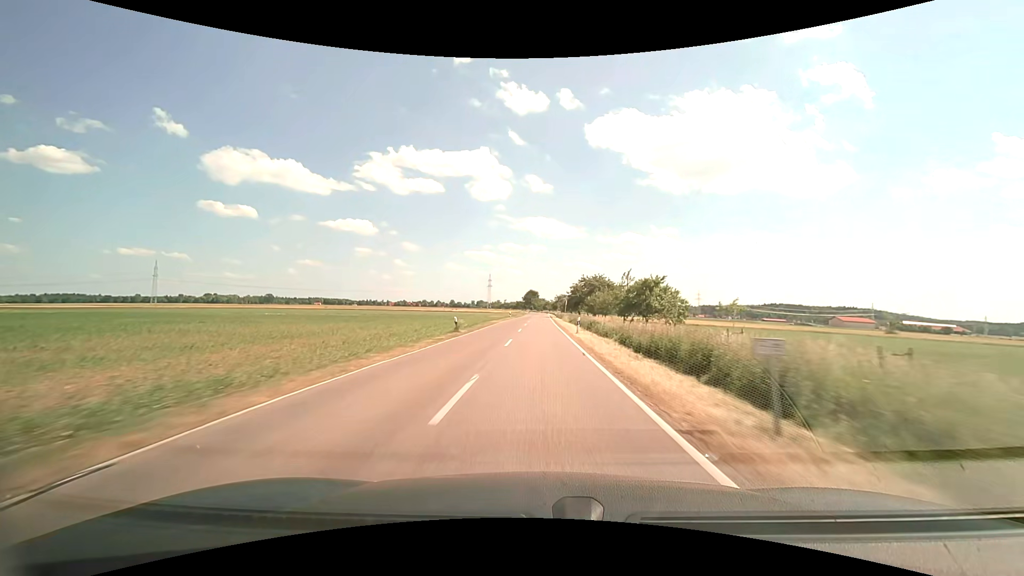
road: tertiary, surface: asphalt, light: Day
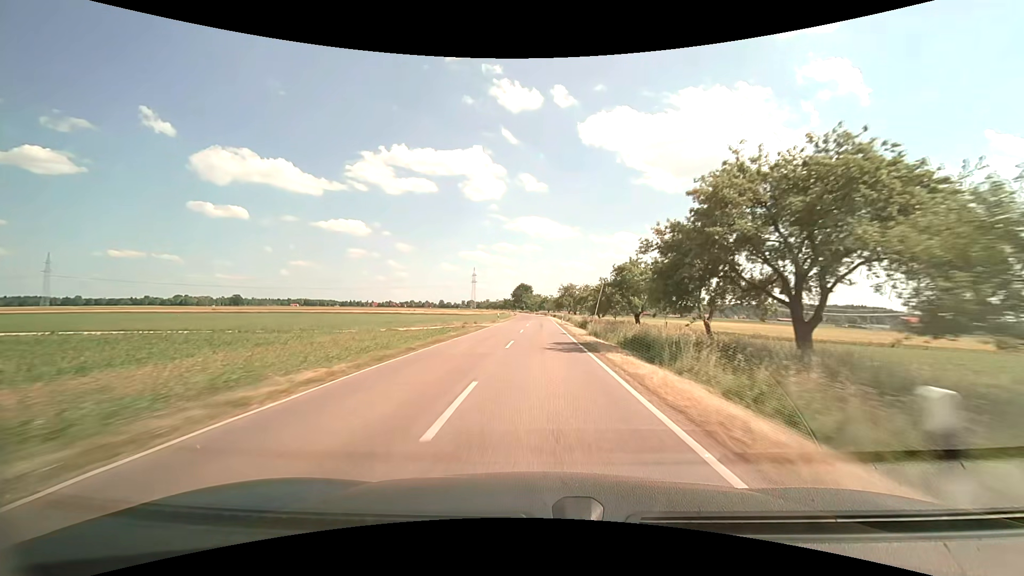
(+0.6, +75.1) m; +1°
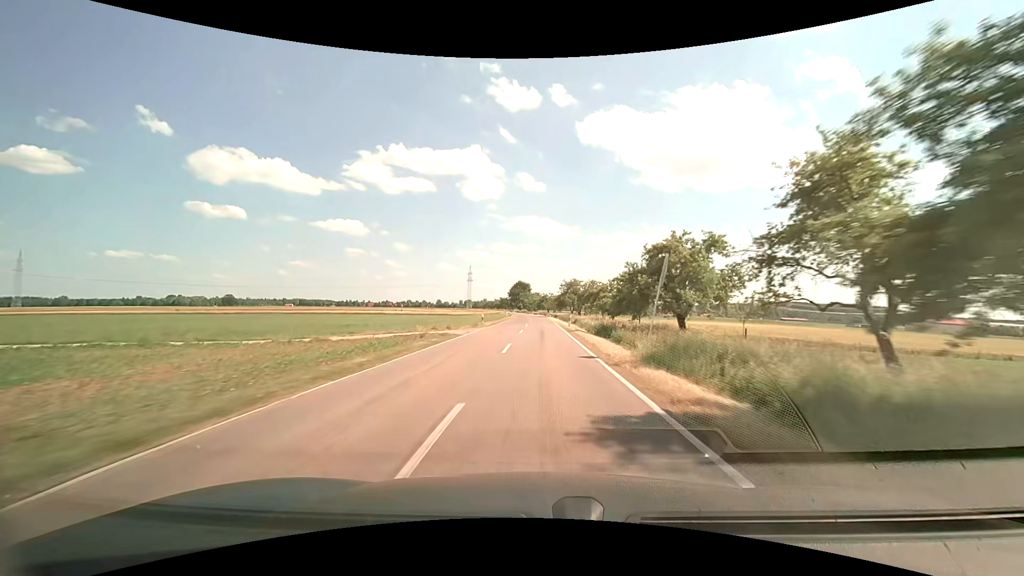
(0.0, +14.6) m; 0°
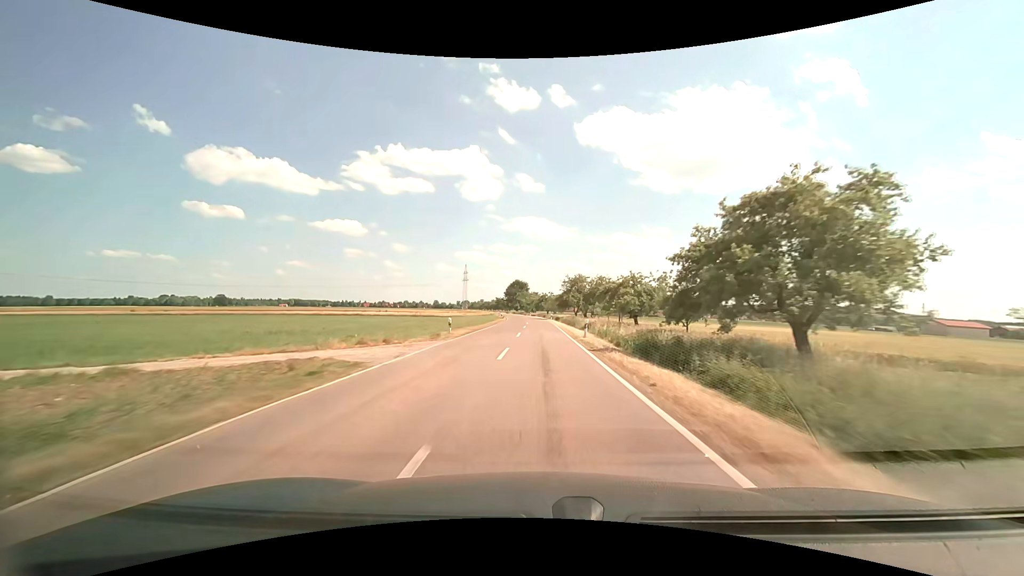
(0.0, +14.4) m; 0°
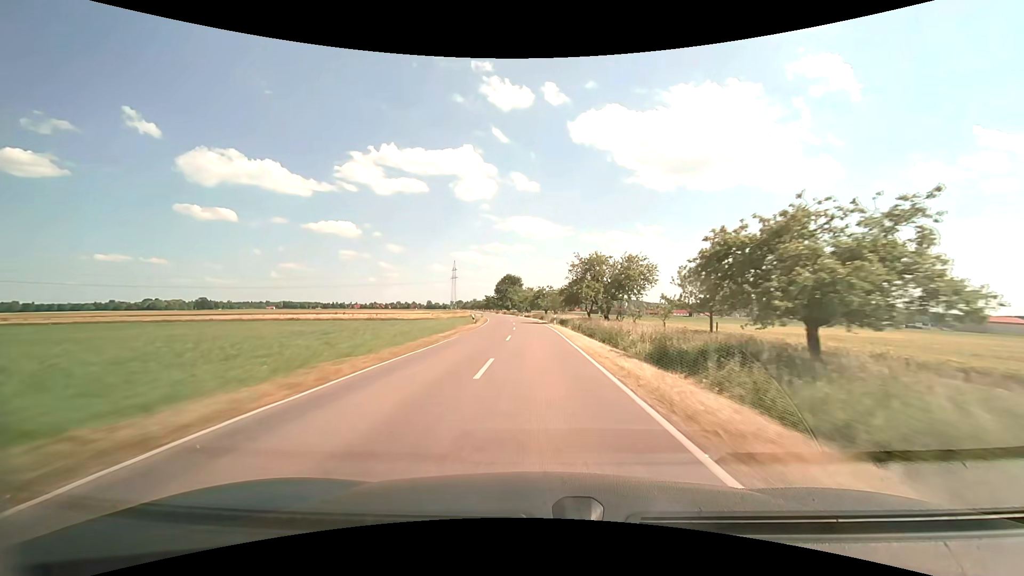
(+0.1, +28.4) m; +1°
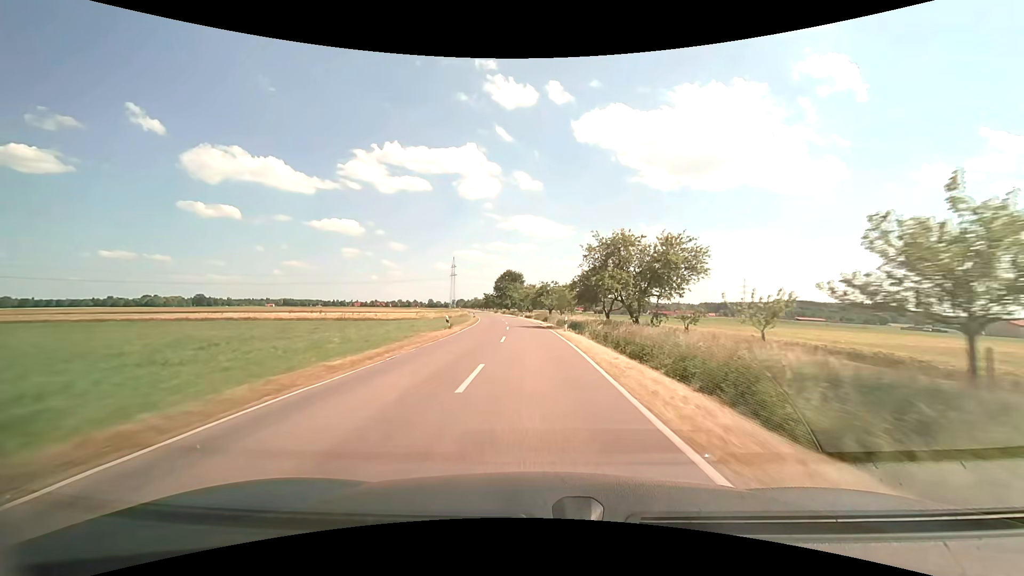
(0.0, +13.9) m; 0°
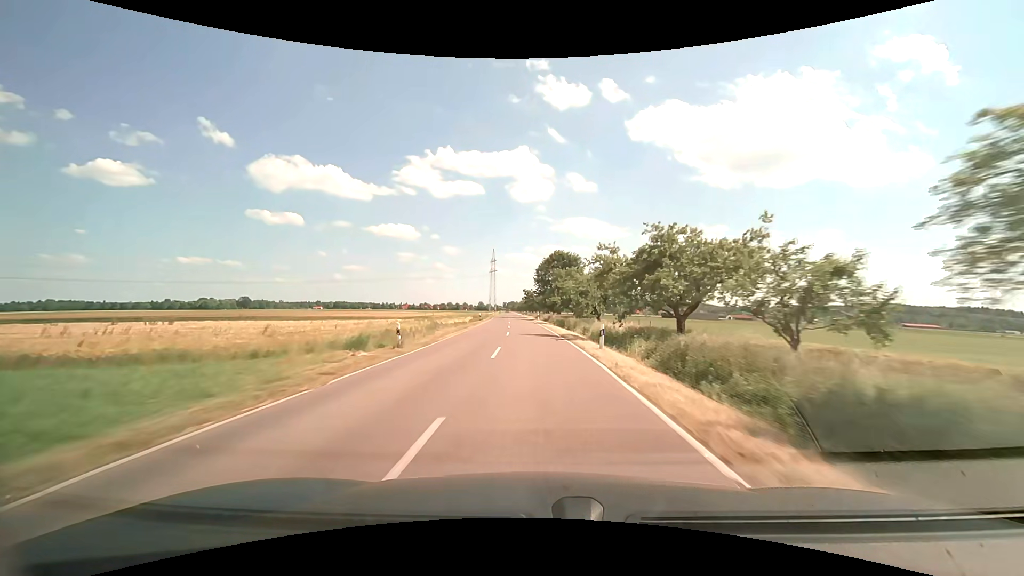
(-2.2, +55.6) m; -6°
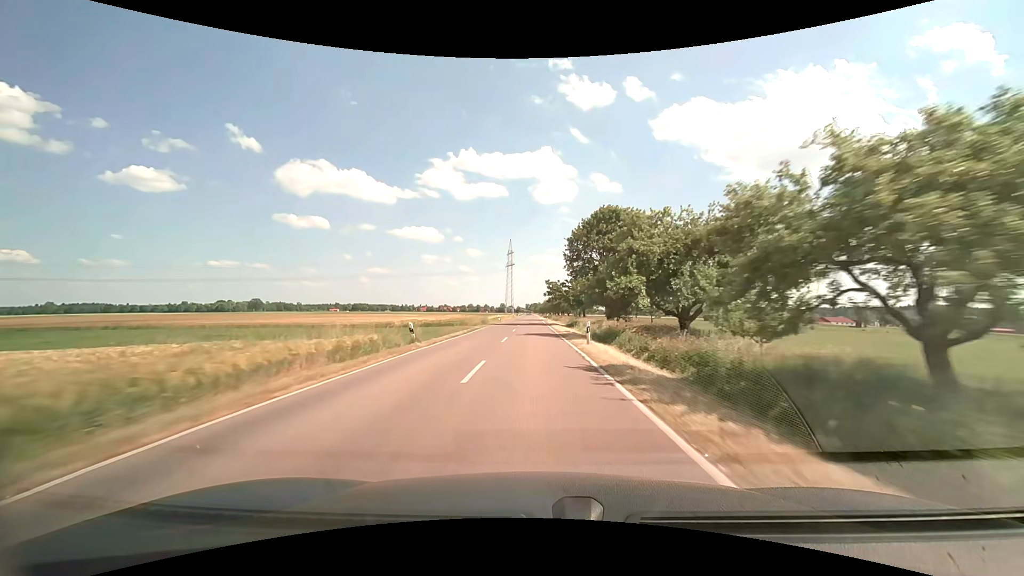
(-1.3, +42.3) m; -3°
(0, +10) (0, +20) (0, +30) (-1, +40) (-1, +50) (-1, +60) (-1, +70) (-1, +80) (-1, +90) (-1, +100) m
